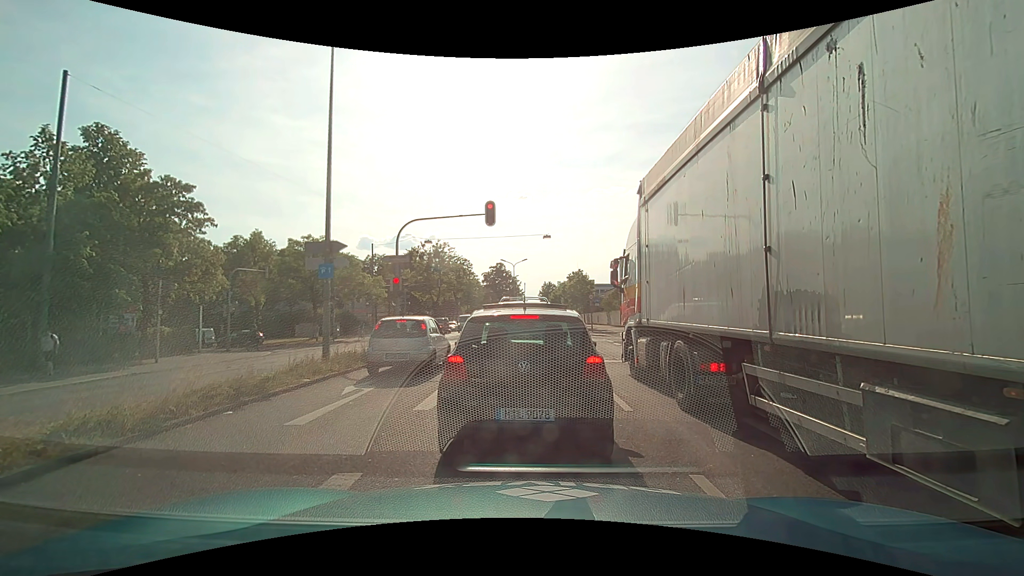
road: primary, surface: asphalt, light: Day
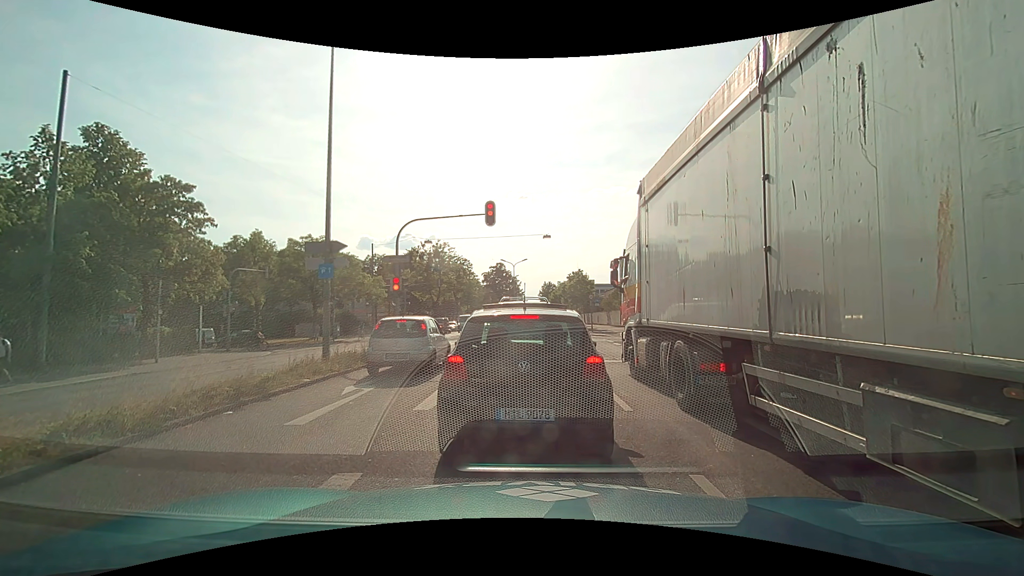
(0.0, 0.0) m; 0°
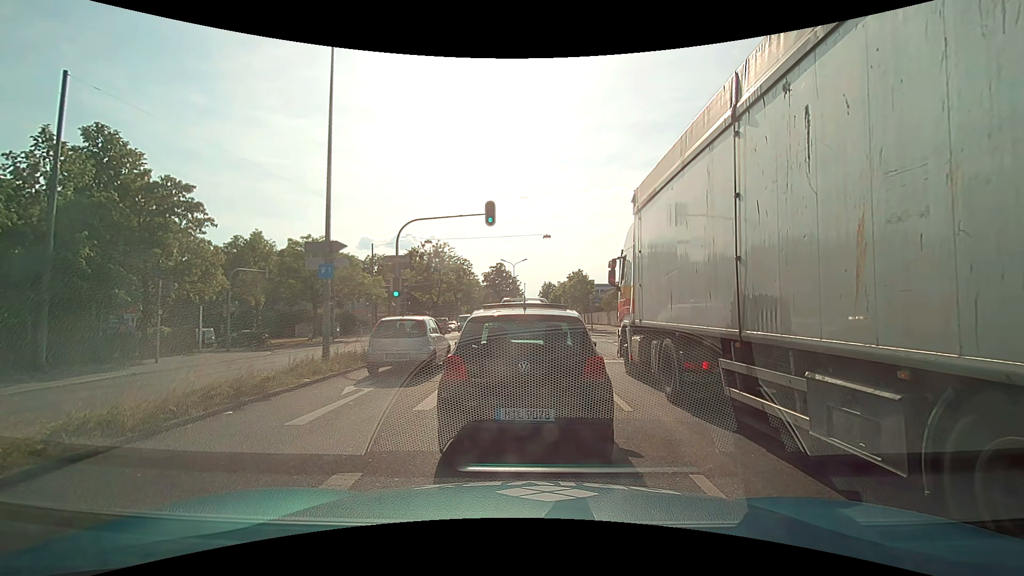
(0.0, 0.0) m; 0°
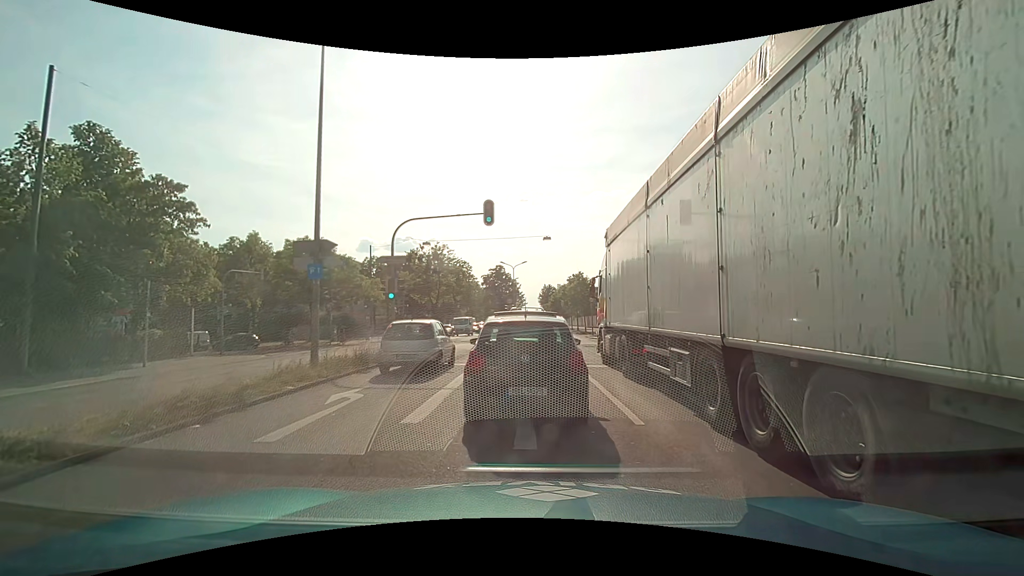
(0.0, +0.7) m; 0°
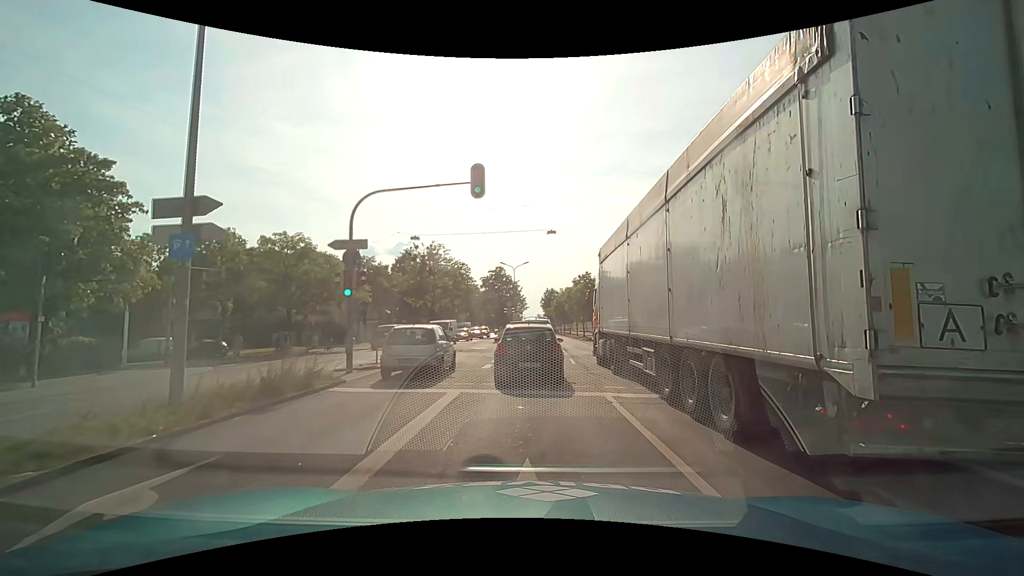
(-0.2, +5.6) m; -2°
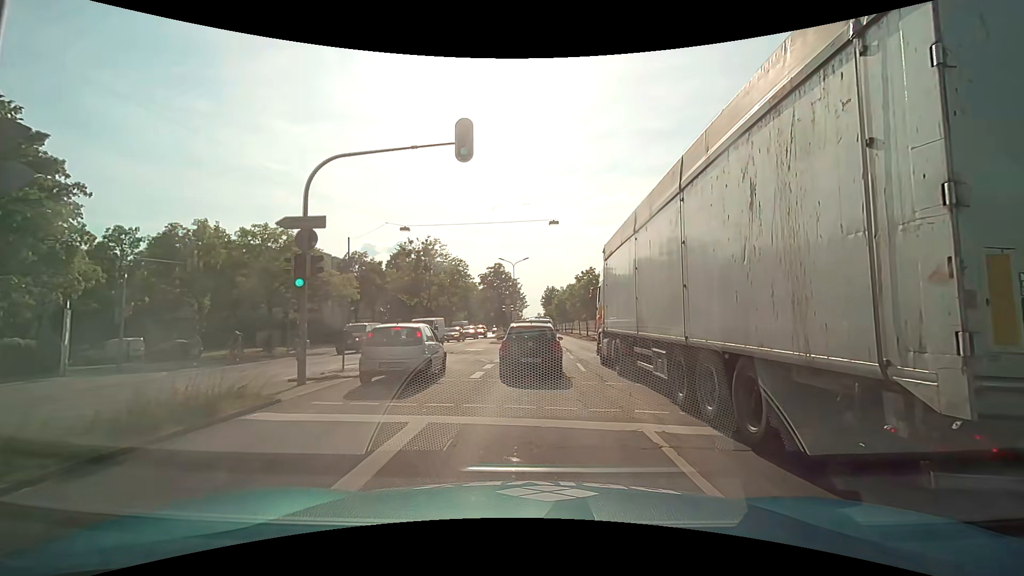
(0.0, +3.4) m; 0°
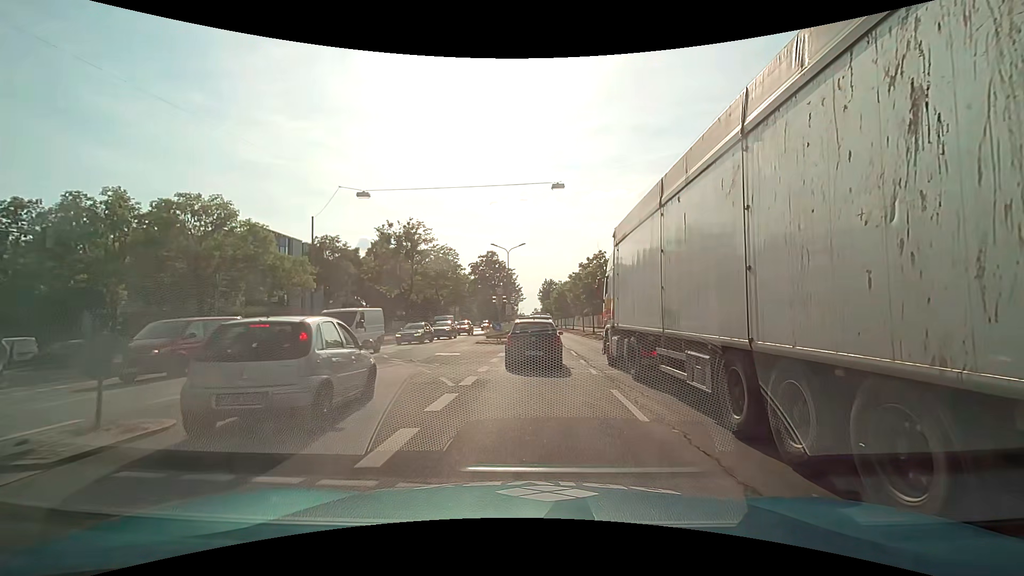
(0.0, +8.5) m; 0°
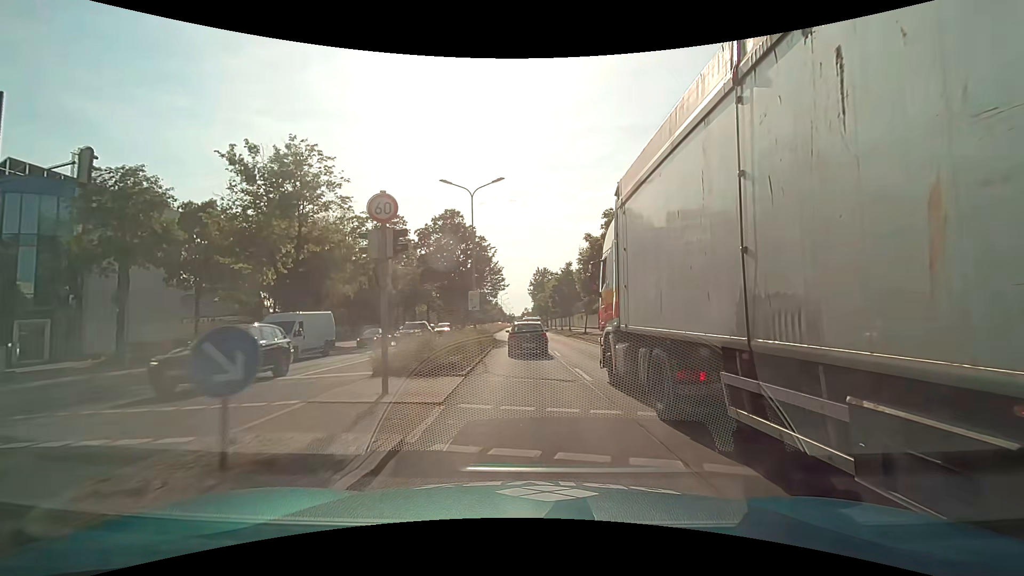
(+0.4, +27.2) m; 0°
(0, +10) (0, +20) (0, +30) (0, +40) (-1, +50) (-1, +60) (-1, +70) (-1, +80) (-1, +90) (-1, +100) m
